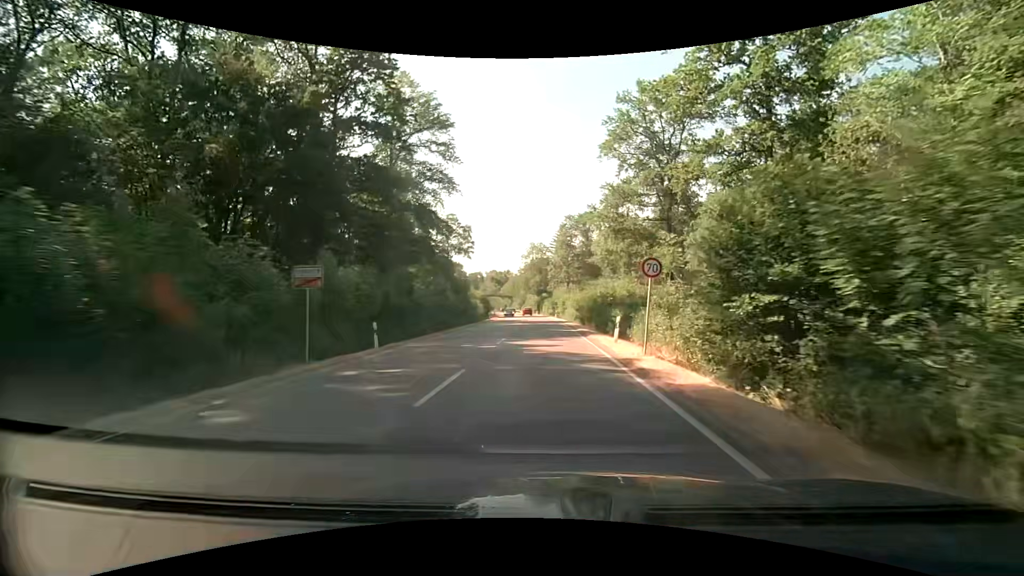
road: secondary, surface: asphalt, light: Day
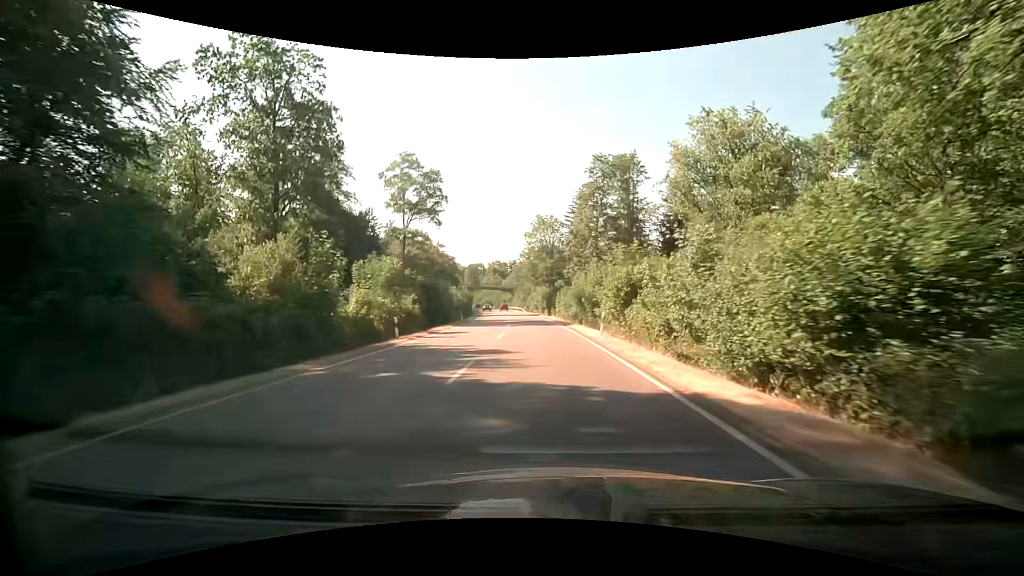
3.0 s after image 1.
(-0.8, +46.4) m; -2°
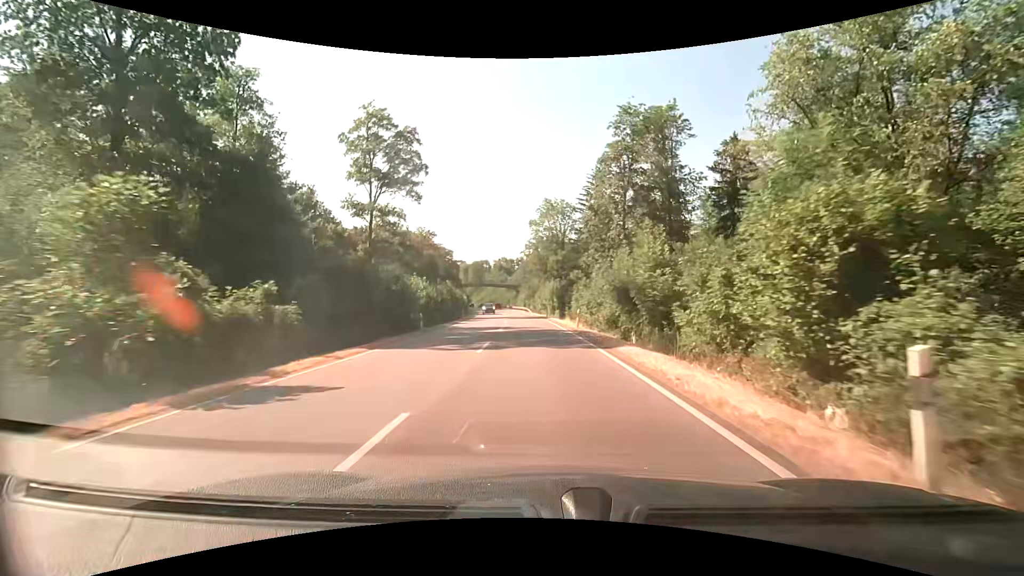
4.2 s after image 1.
(0.0, +18.3) m; 0°
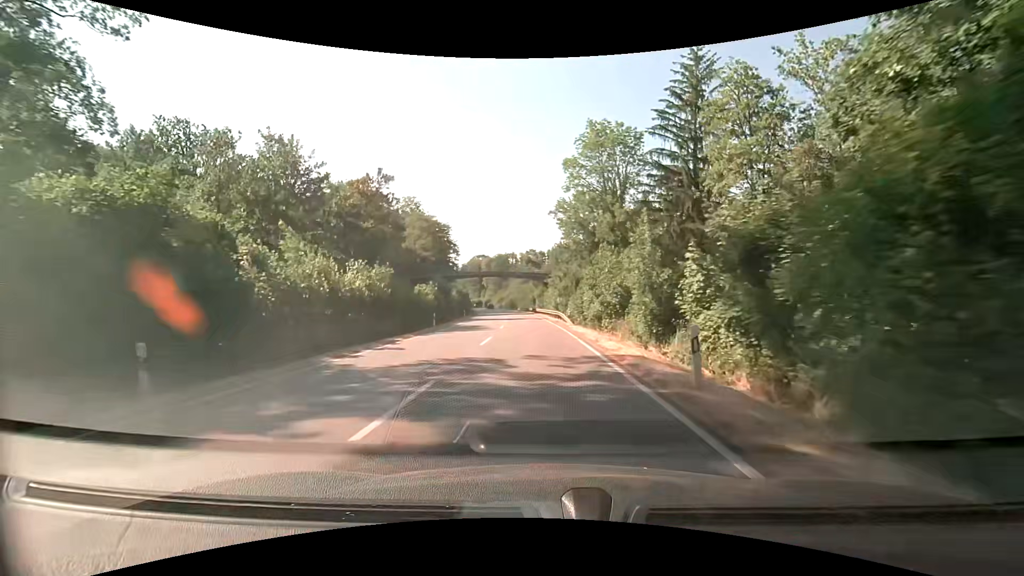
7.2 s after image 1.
(-1.8, +45.5) m; -4°
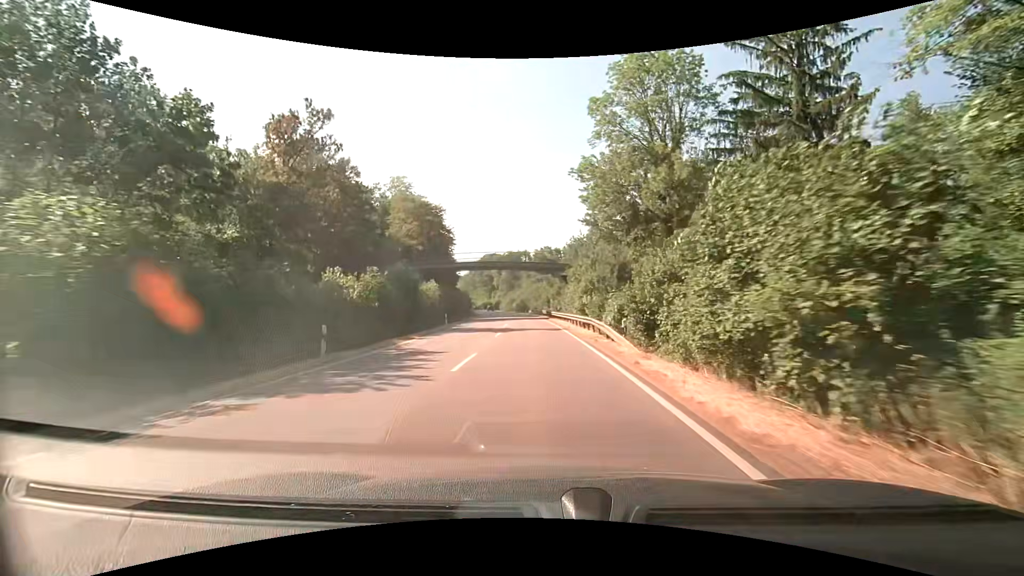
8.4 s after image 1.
(-0.3, +18.7) m; -1°
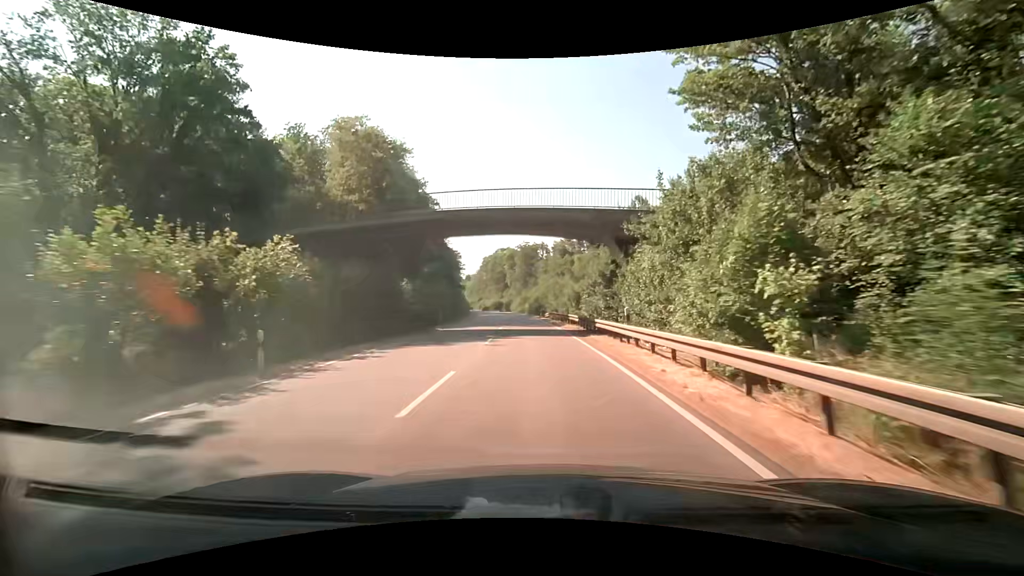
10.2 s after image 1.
(-1.0, +28.4) m; -3°
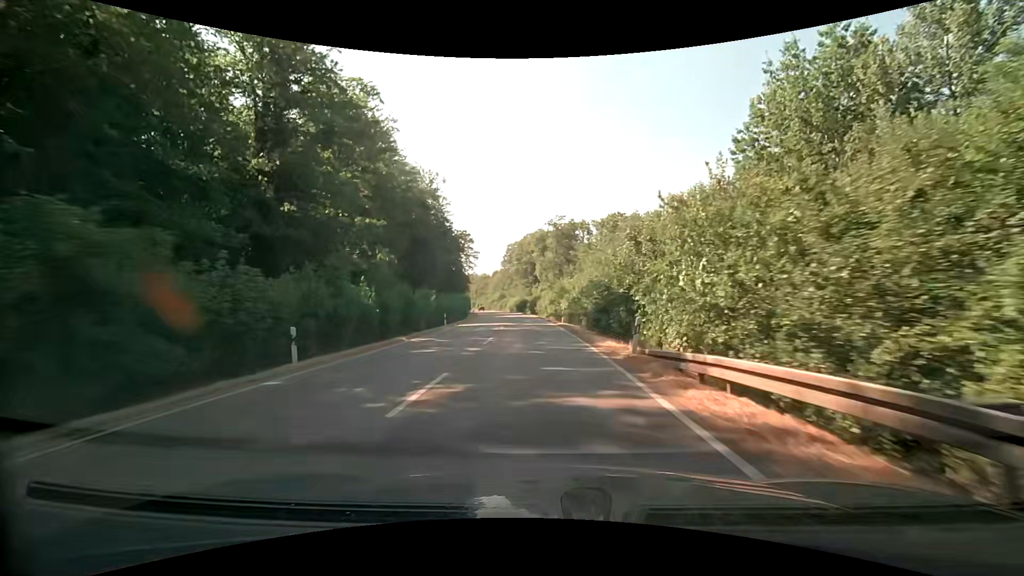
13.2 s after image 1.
(-1.6, +48.2) m; -4°
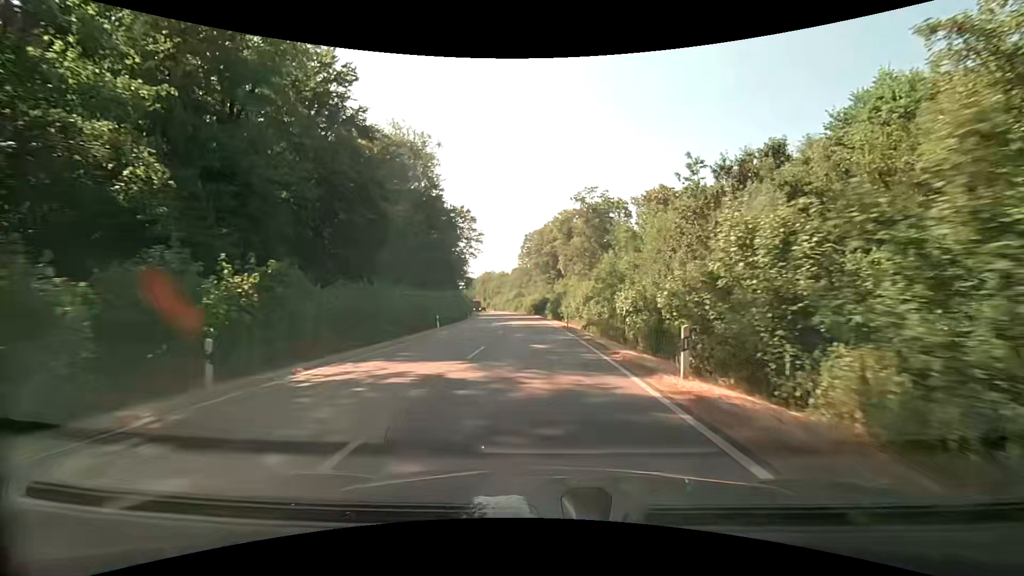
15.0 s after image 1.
(-0.6, +28.9) m; -2°
(0, +10) (0, +20) (-1, +30) (-1, +40) (-2, +50) (-2, +60) (-3, +70) (-4, +80) (-6, +90) (-7, +100) m
